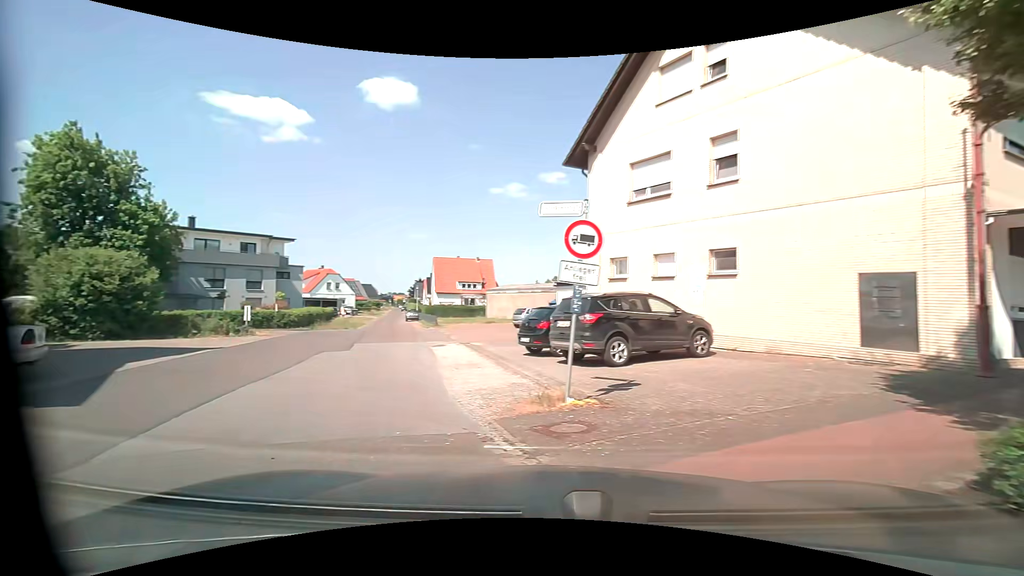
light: Day
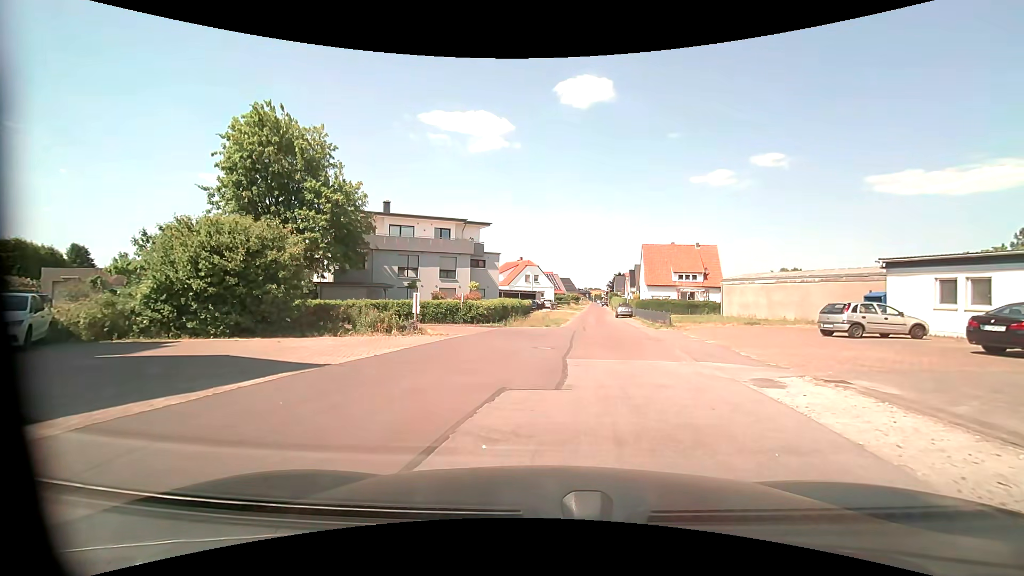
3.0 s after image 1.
(-4.0, +10.7) m; -24°
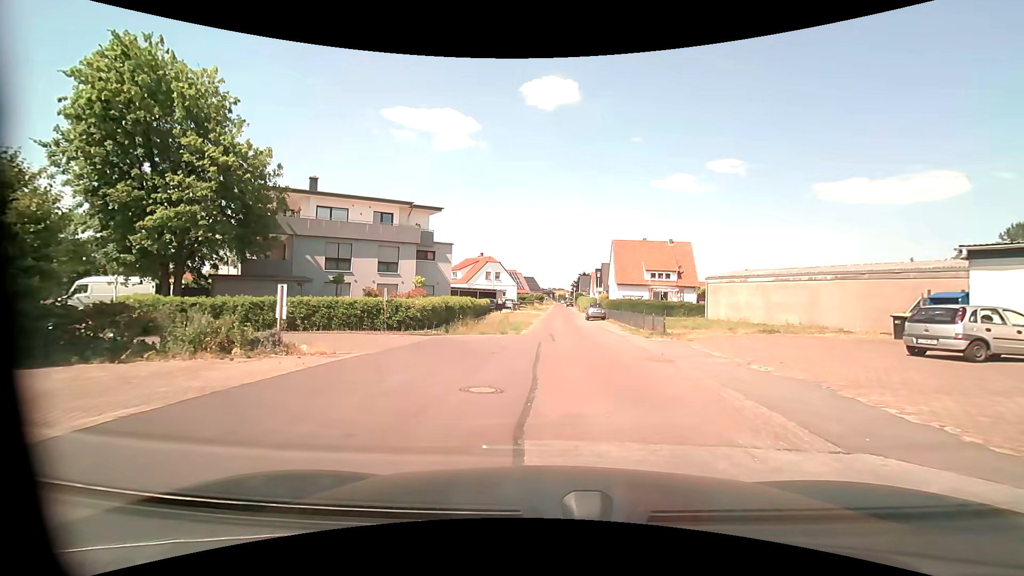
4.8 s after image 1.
(+0.3, +7.6) m; +5°
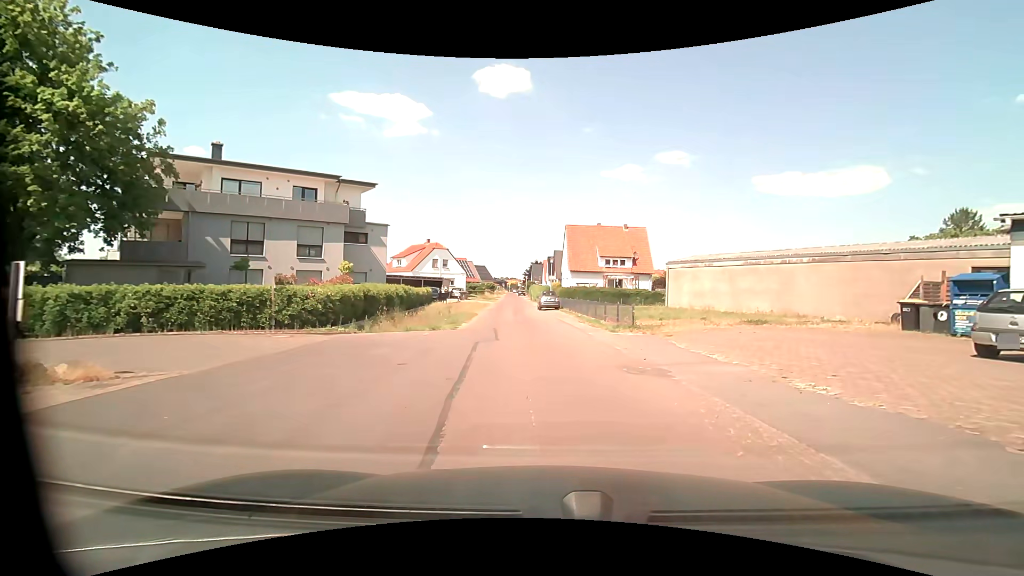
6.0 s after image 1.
(+0.1, +4.6) m; +5°
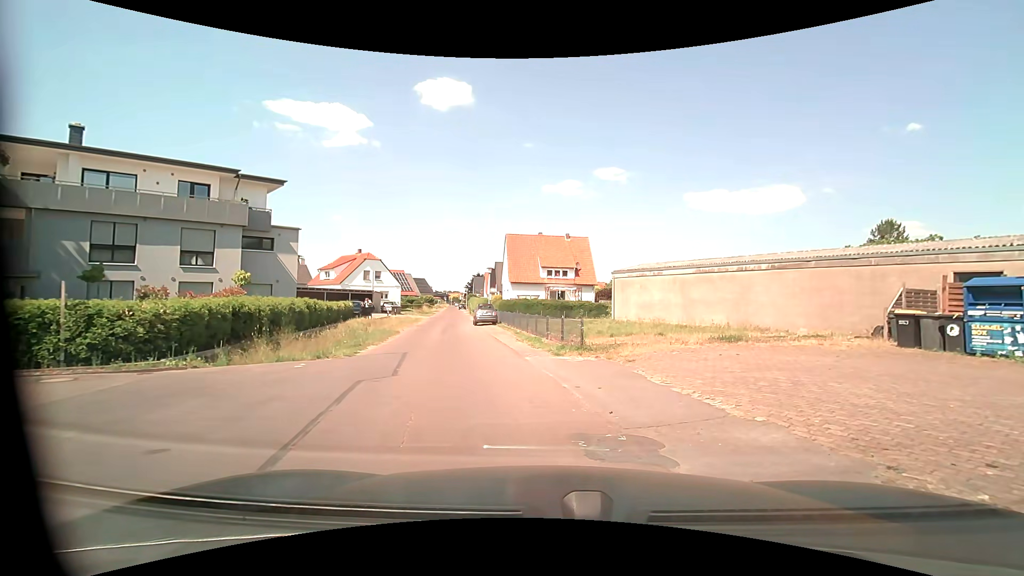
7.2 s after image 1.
(+0.3, +4.2) m; +7°
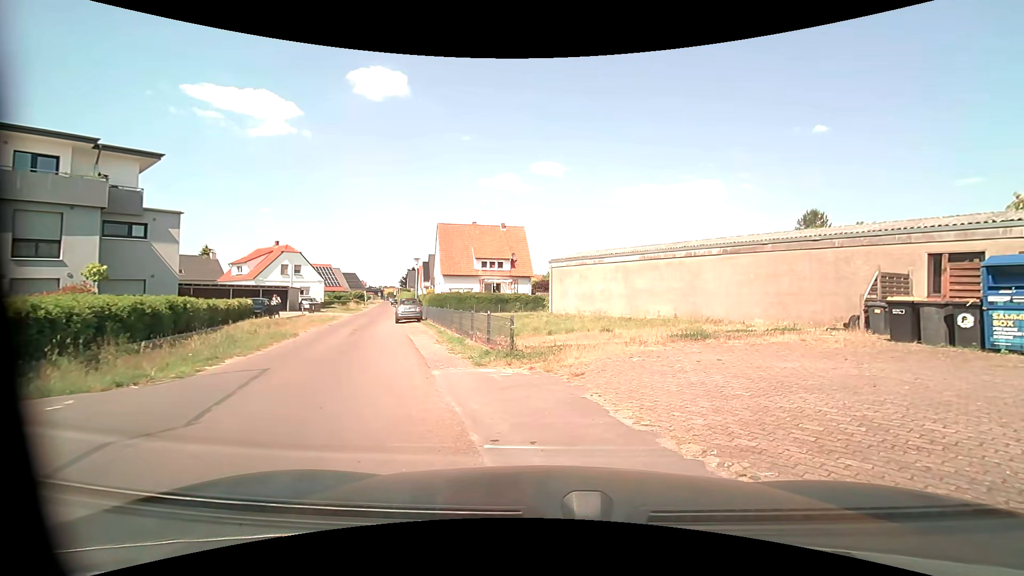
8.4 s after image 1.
(+0.2, +3.7) m; +7°
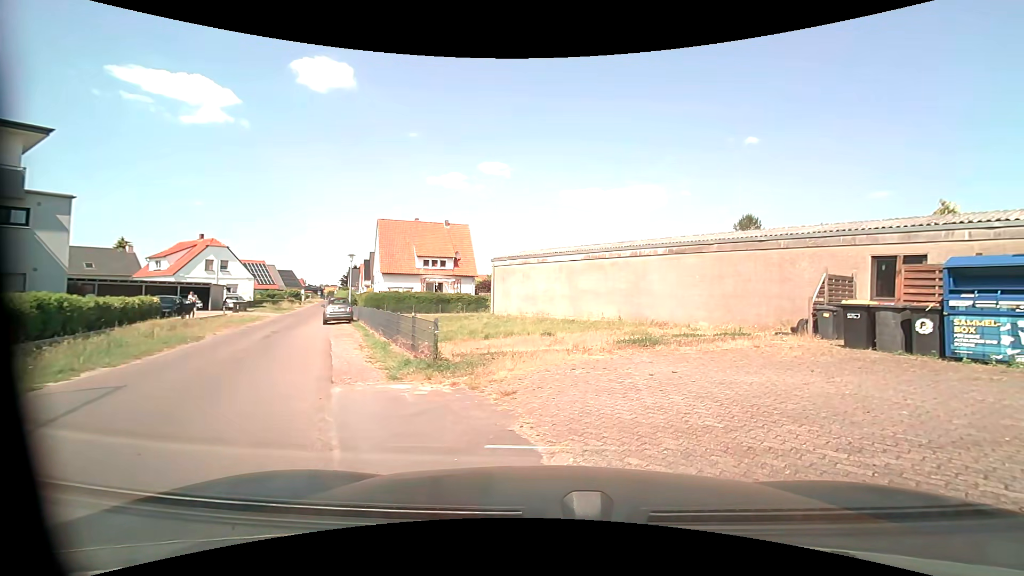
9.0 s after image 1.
(+0.1, +1.6) m; +4°
